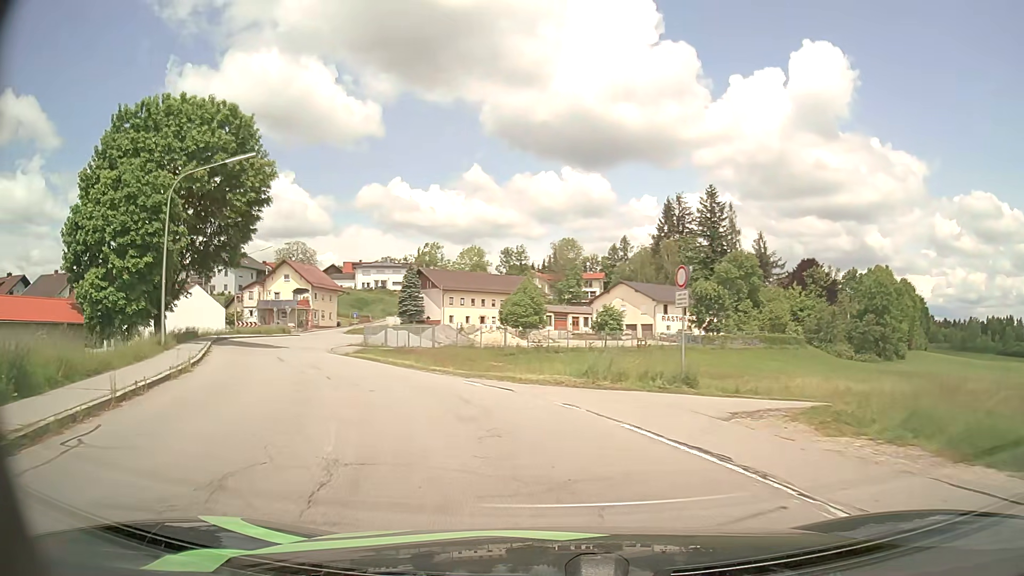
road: residential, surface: asphalt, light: Day
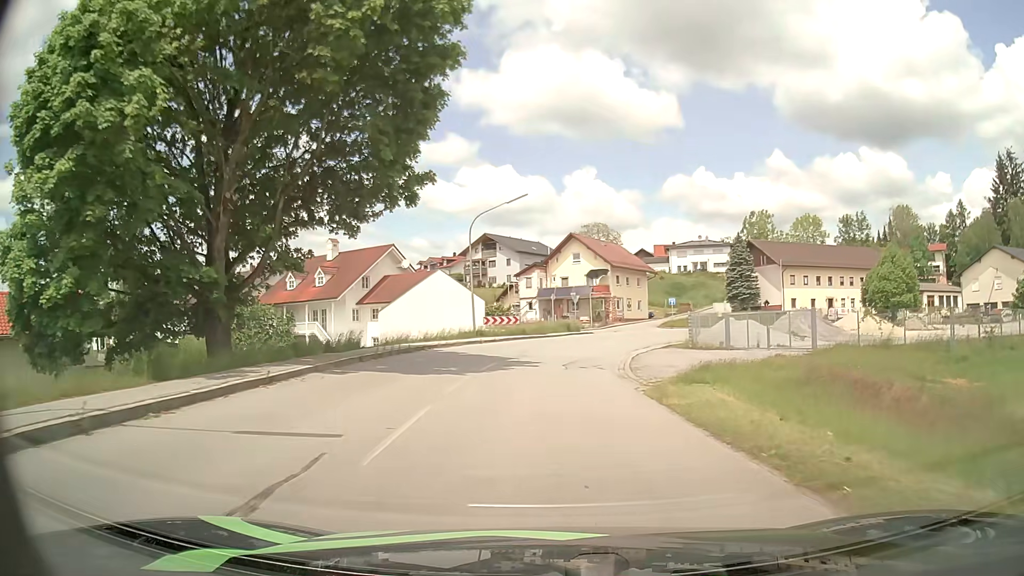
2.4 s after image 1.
(-6.4, +23.2) m; -27°
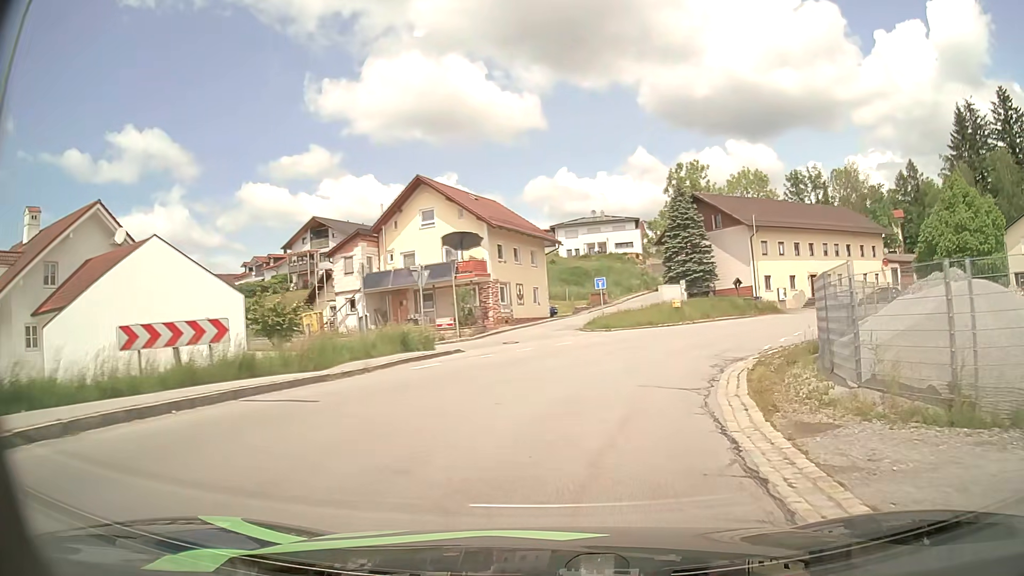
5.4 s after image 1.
(+1.4, +31.0) m; +10°
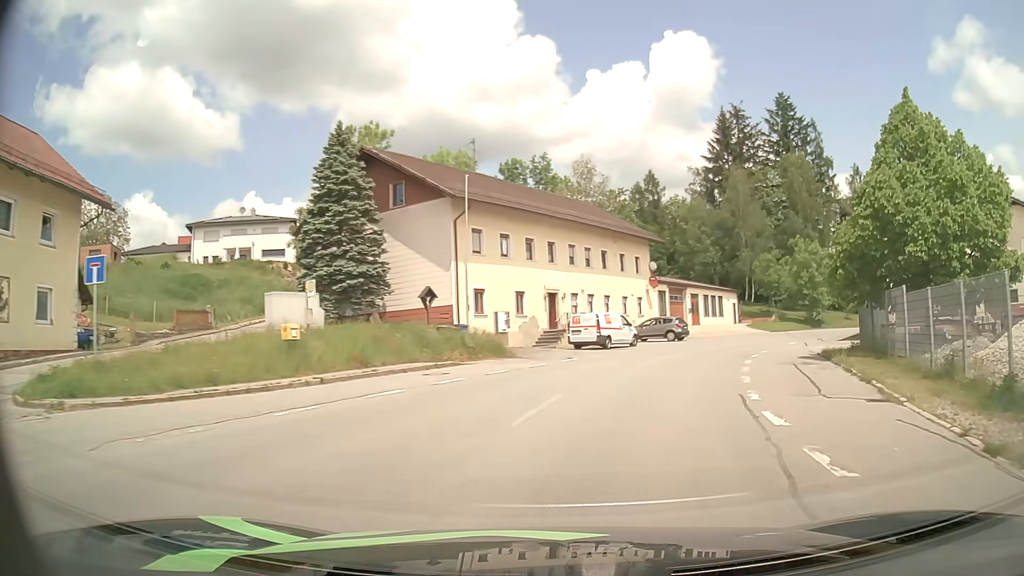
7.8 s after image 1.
(+5.6, +24.4) m; +27°
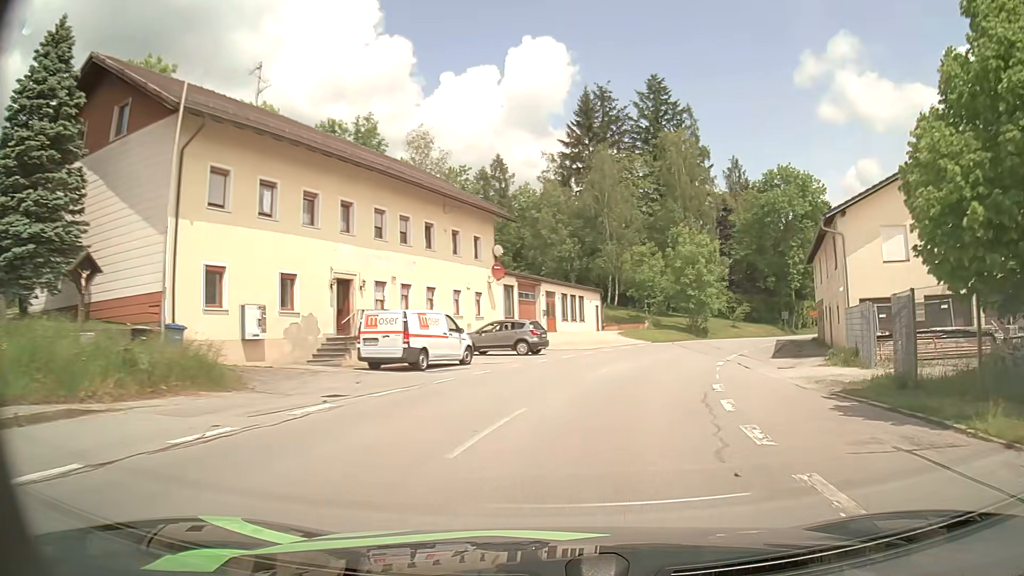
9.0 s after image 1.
(+1.7, +13.5) m; +14°
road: unclassified
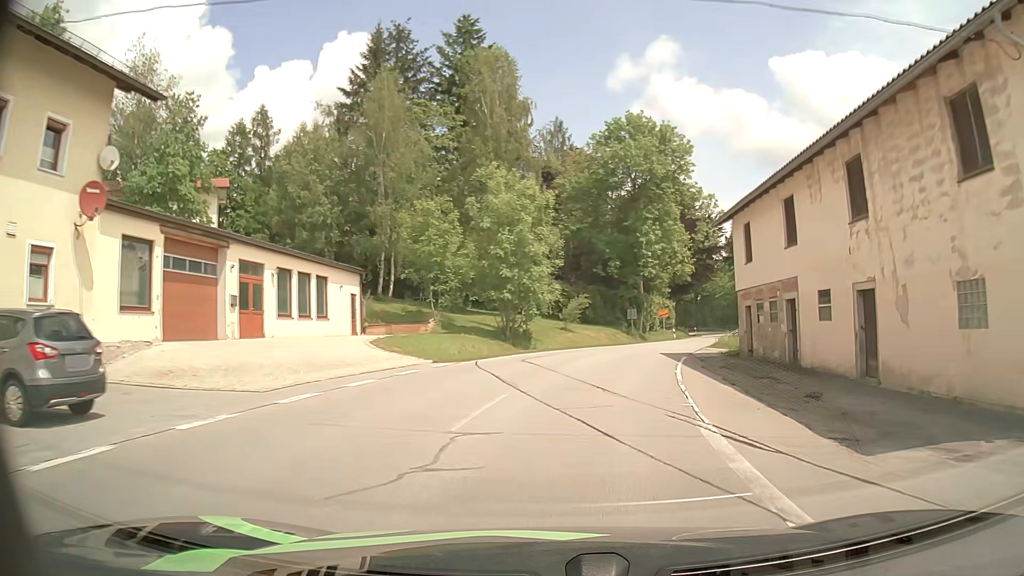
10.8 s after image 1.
(+3.4, +21.4) m; +17°
(+1, +10) (+2, +20) (+5, +29) (+8, +39) (+12, +48) (+16, +58) (+19, +67) (+22, +76) (+25, +86) (+27, +96) m
